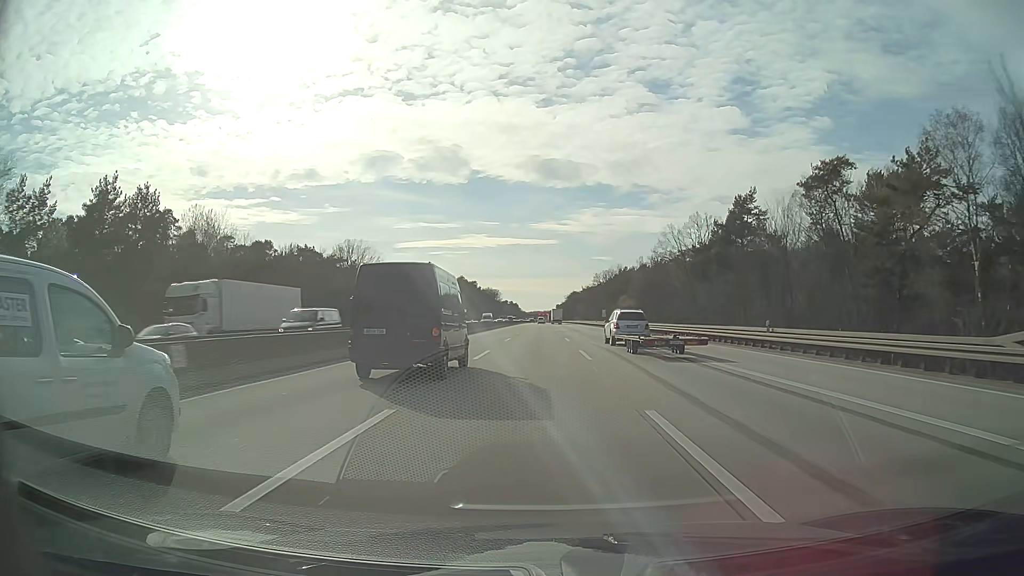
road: motorway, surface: asphalt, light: Day
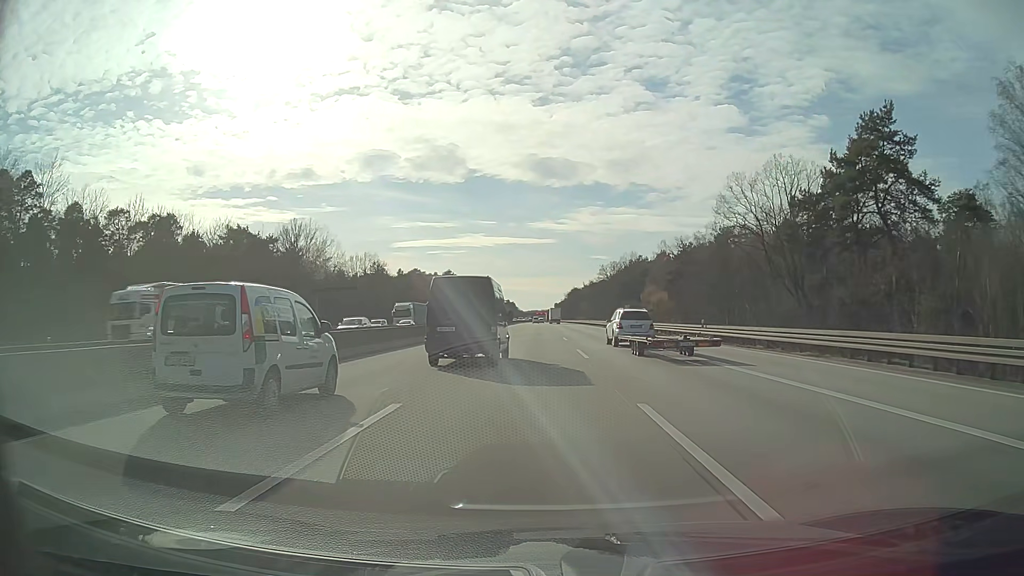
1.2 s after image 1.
(0.0, +35.4) m; 0°
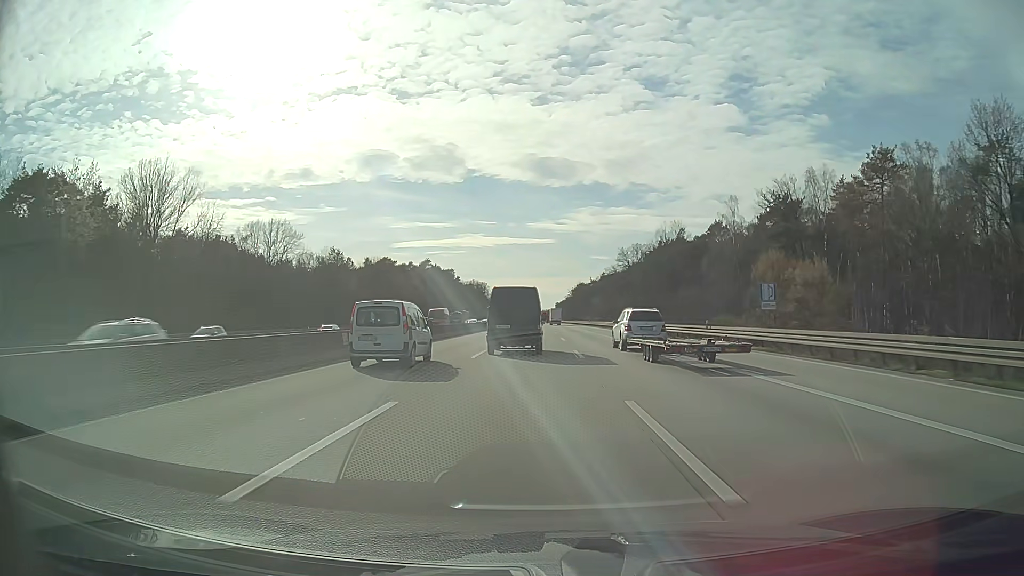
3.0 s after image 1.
(+0.1, +53.6) m; 0°
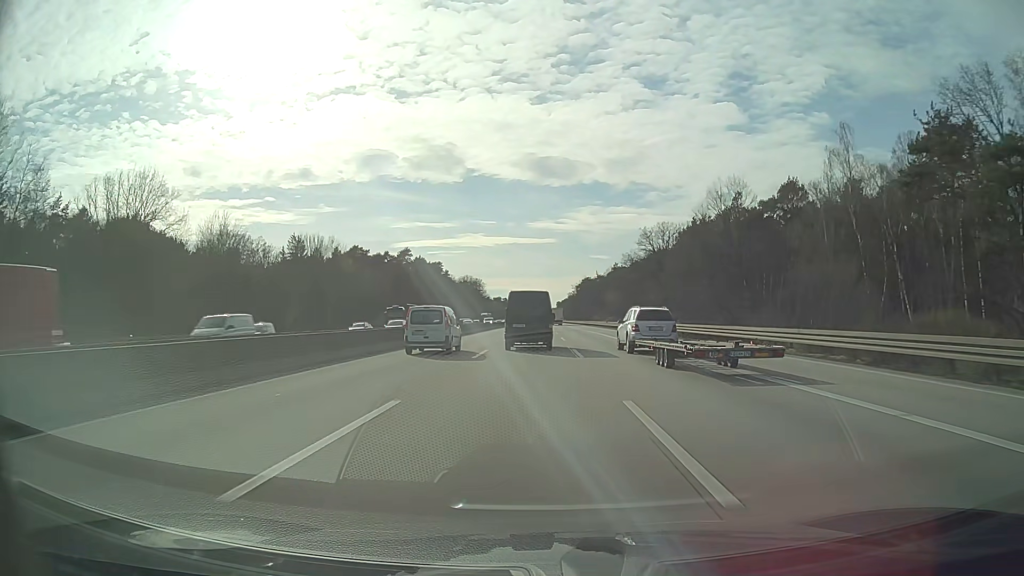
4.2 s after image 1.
(0.0, +36.0) m; 0°
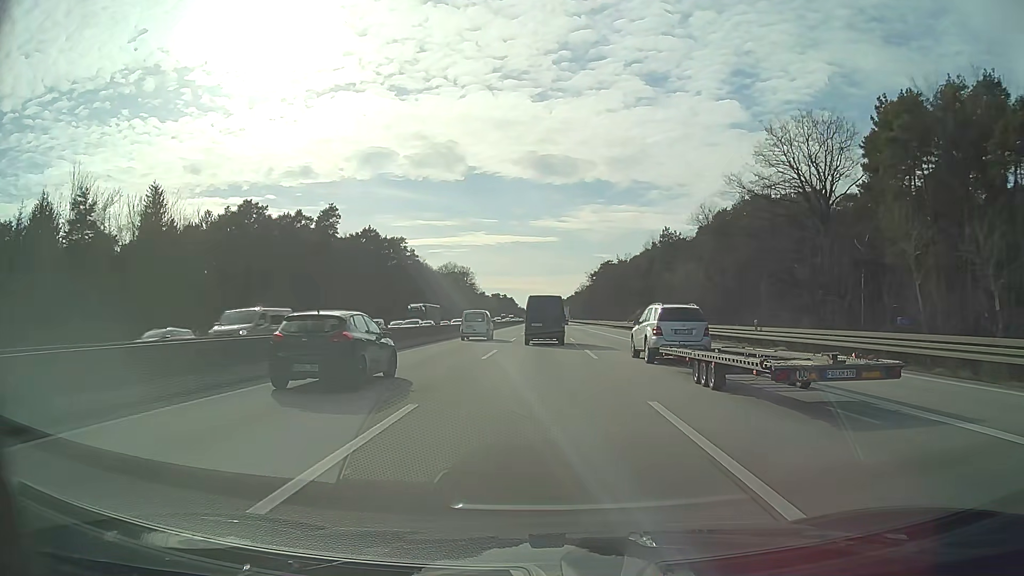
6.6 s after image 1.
(-0.4, +72.8) m; 0°
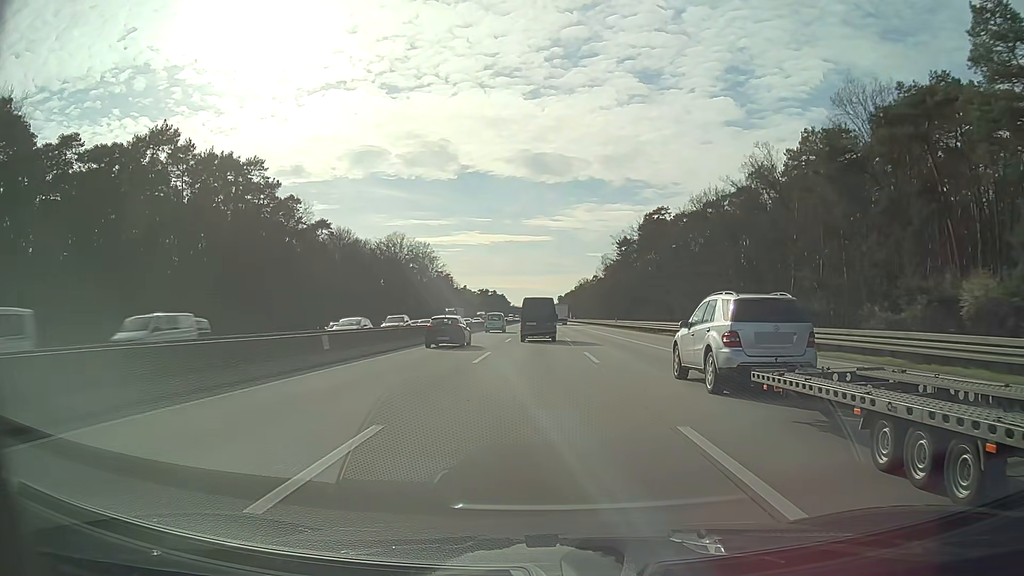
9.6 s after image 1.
(+0.3, +92.3) m; 0°
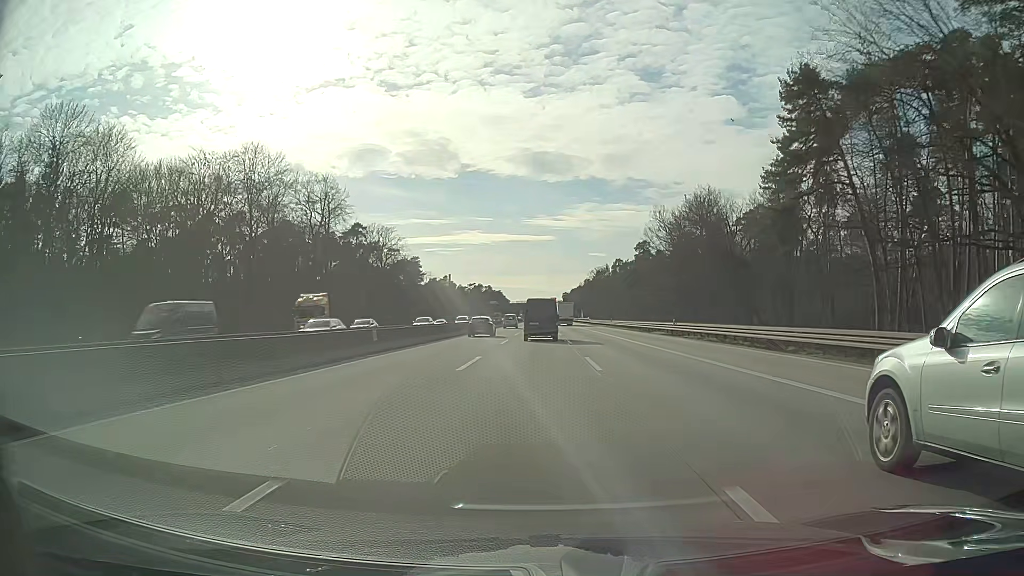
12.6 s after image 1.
(+0.1, +93.1) m; 0°
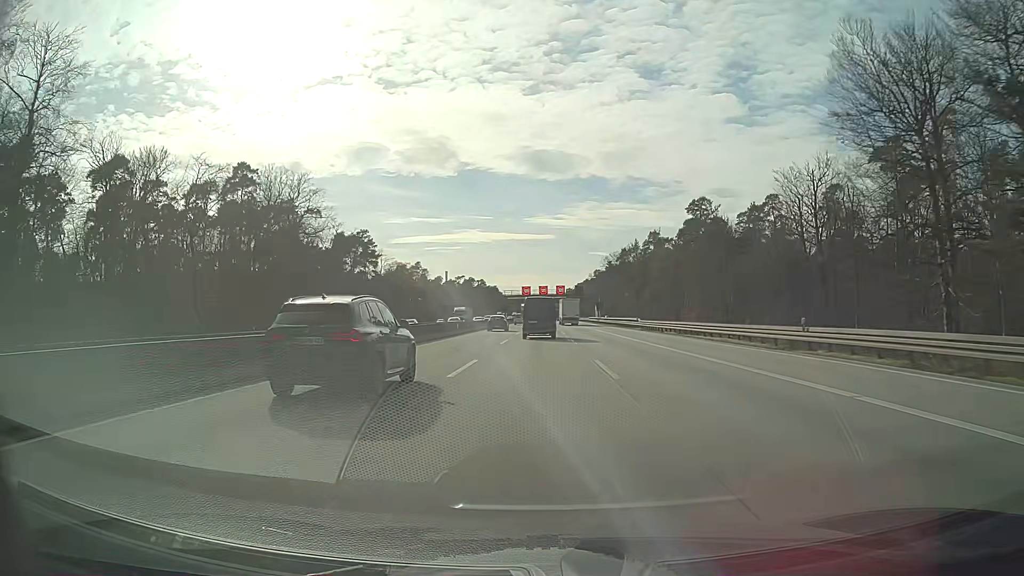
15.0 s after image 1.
(-0.1, +74.6) m; 0°
(0, +10) (0, +20) (0, +30) (0, +40) (0, +50) (0, +60) (0, +70) (0, +80) (0, +90) (0, +100) m
